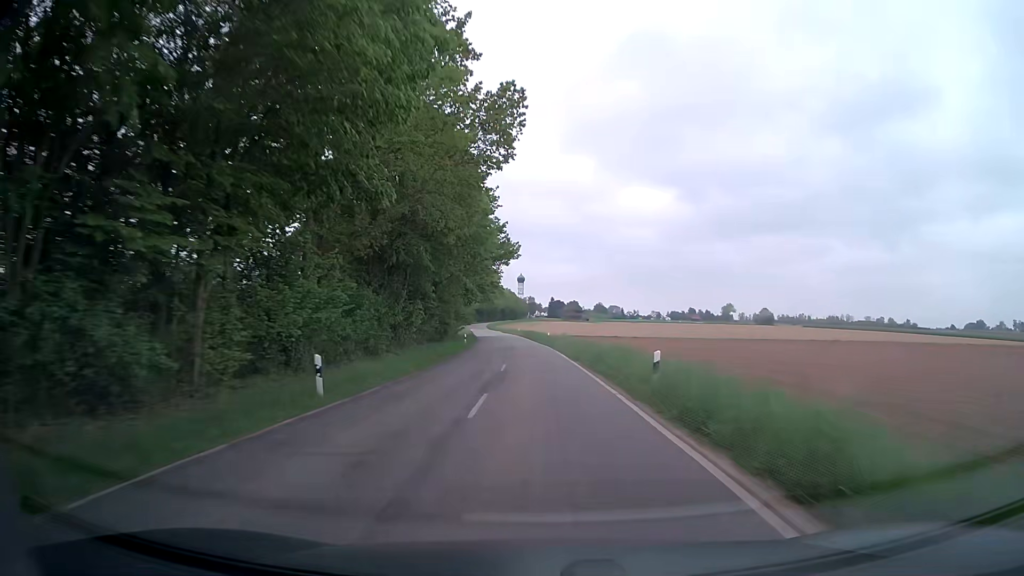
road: tertiary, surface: asphalt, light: Day
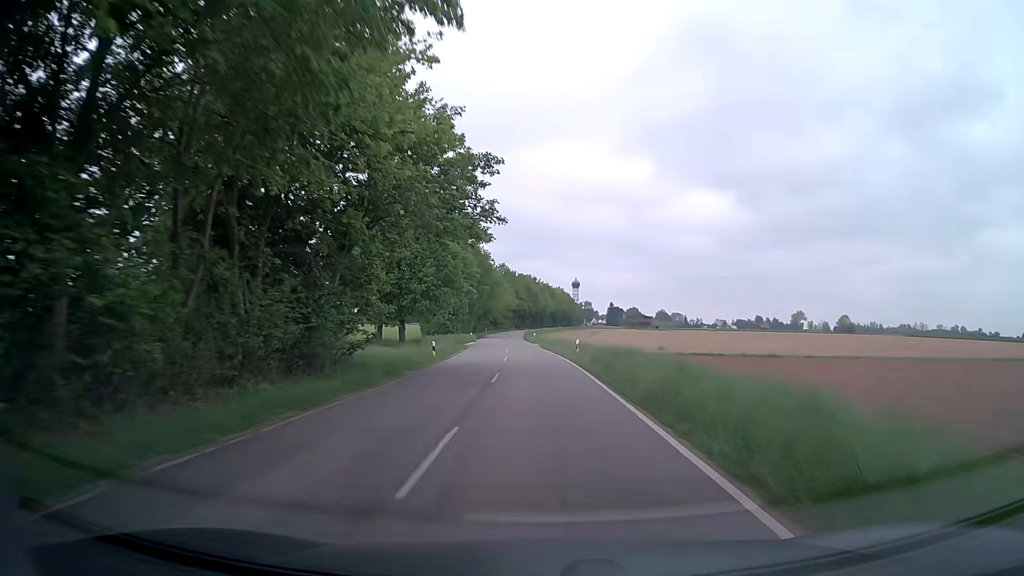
(-2.4, +65.1) m; -5°
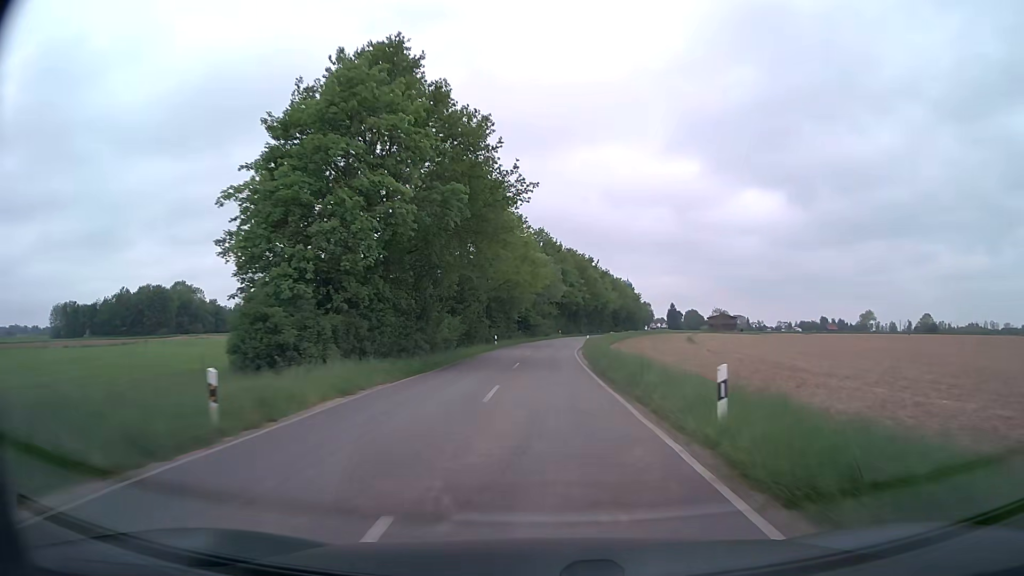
(-2.5, +64.7) m; -4°
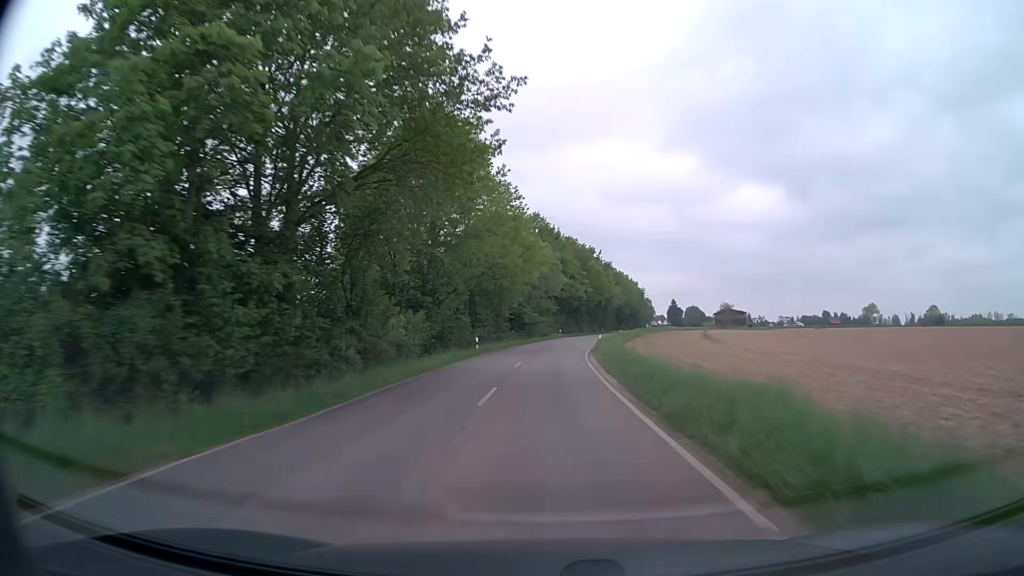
(0.0, +12.9) m; 0°
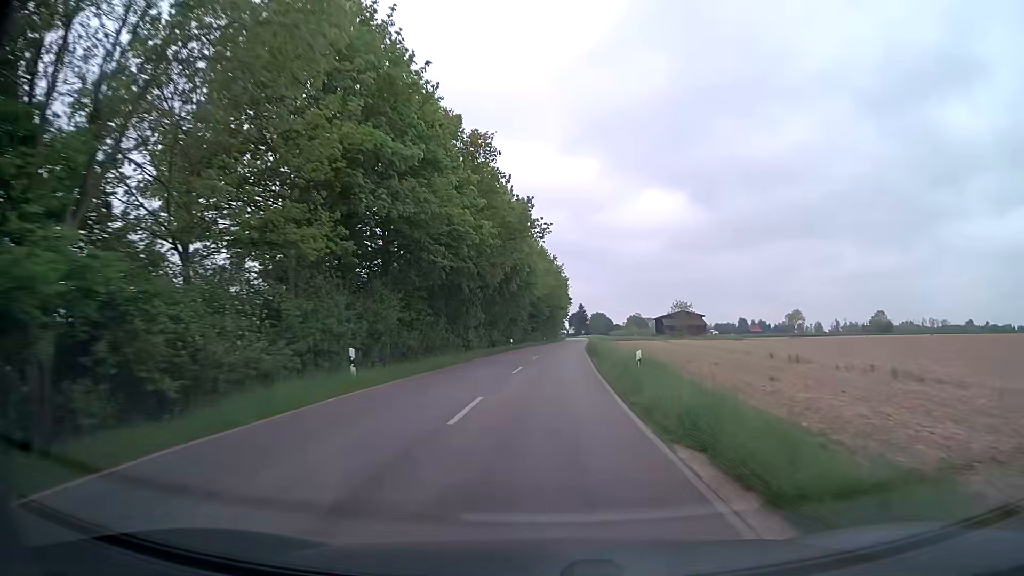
(+3.5, +62.4) m; +9°
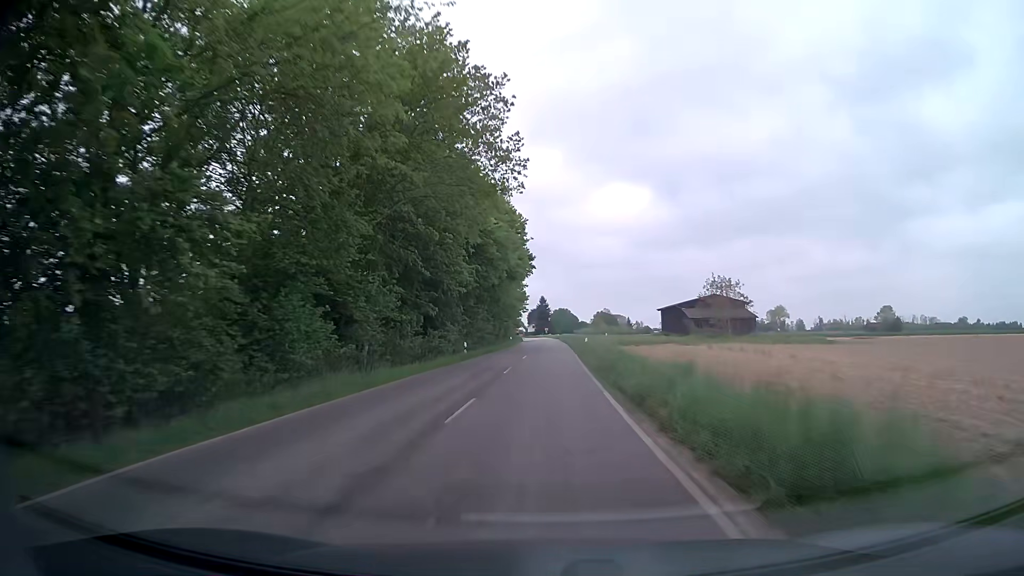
(+2.2, +59.8) m; +3°
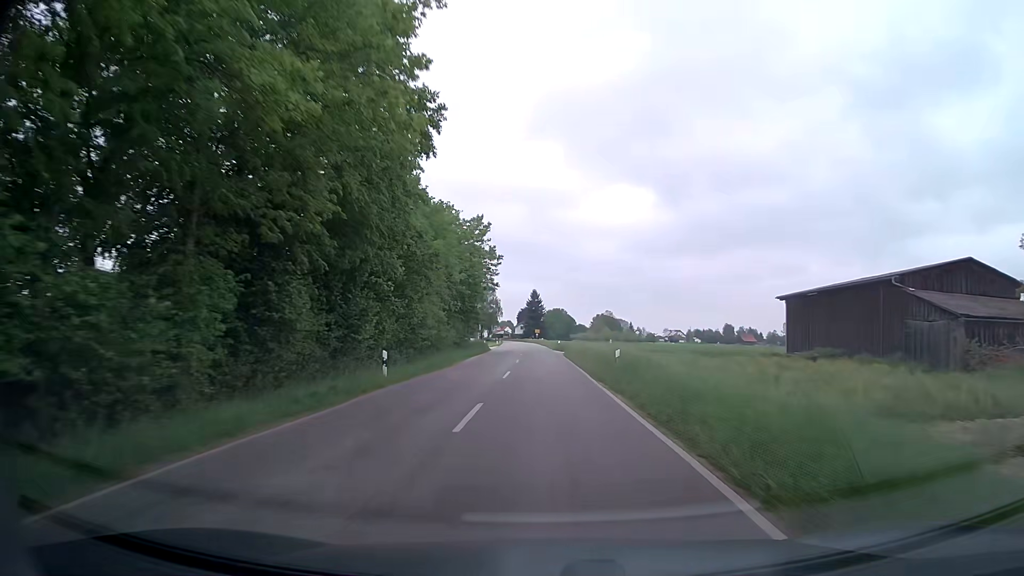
(+0.4, +61.2) m; +1°
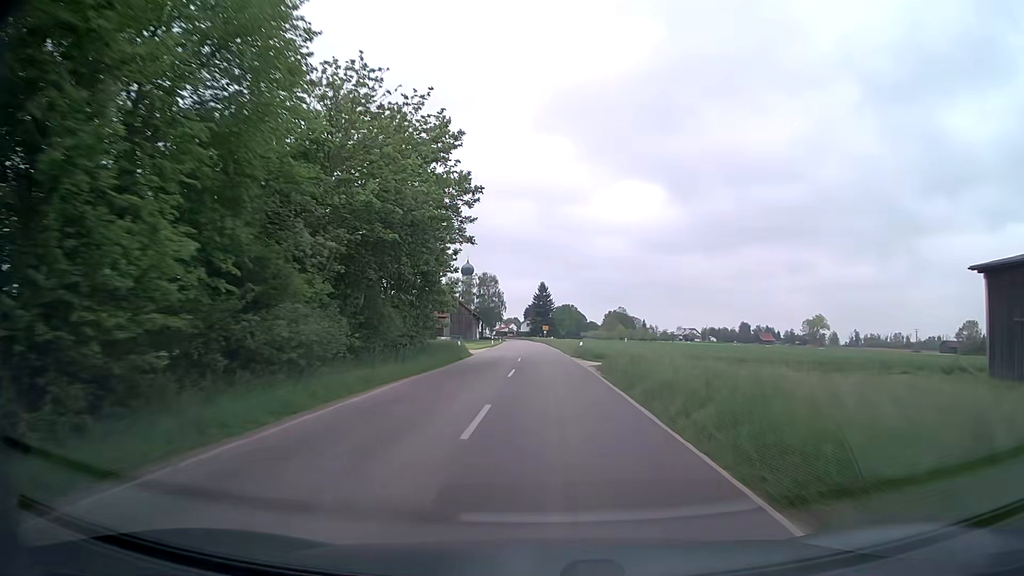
(-0.1, +24.8) m; -1°
(0, +10) (0, +20) (0, +30) (0, +40) (0, +50) (-1, +60) (-1, +70) (-1, +80) (-2, +90) (-2, +100) m
